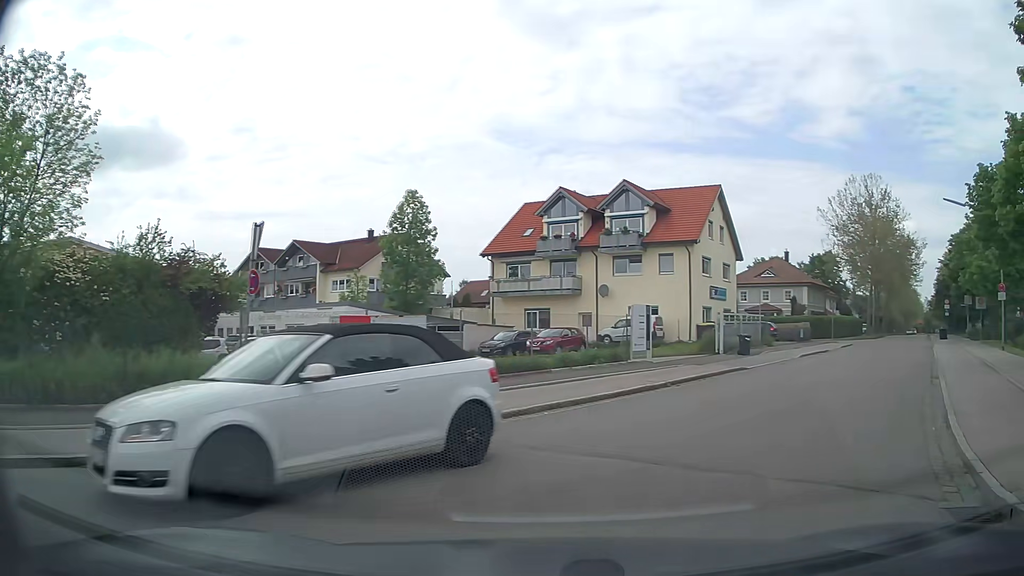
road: residential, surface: asphalt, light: Day
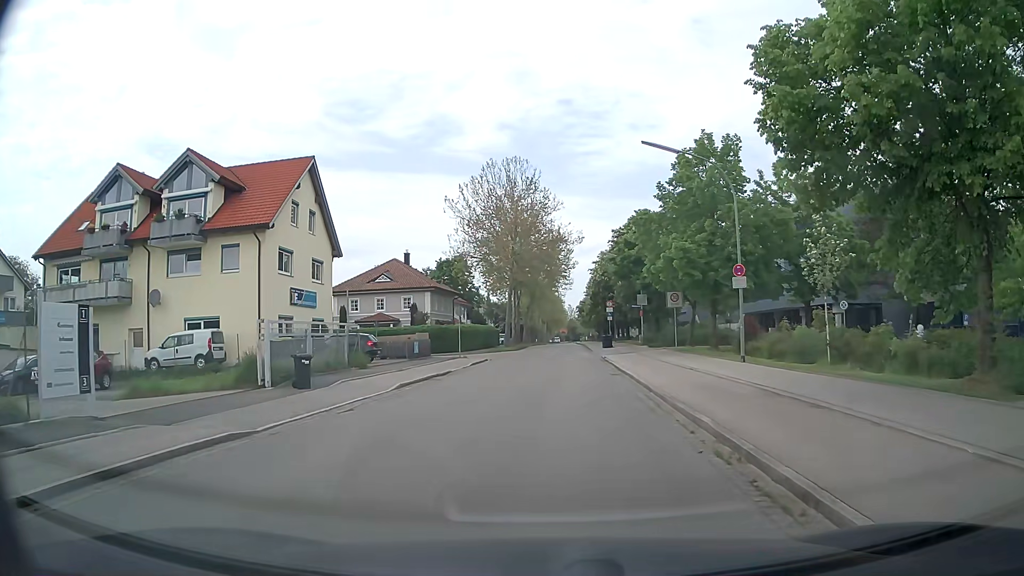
(+4.5, +11.6) m; +31°
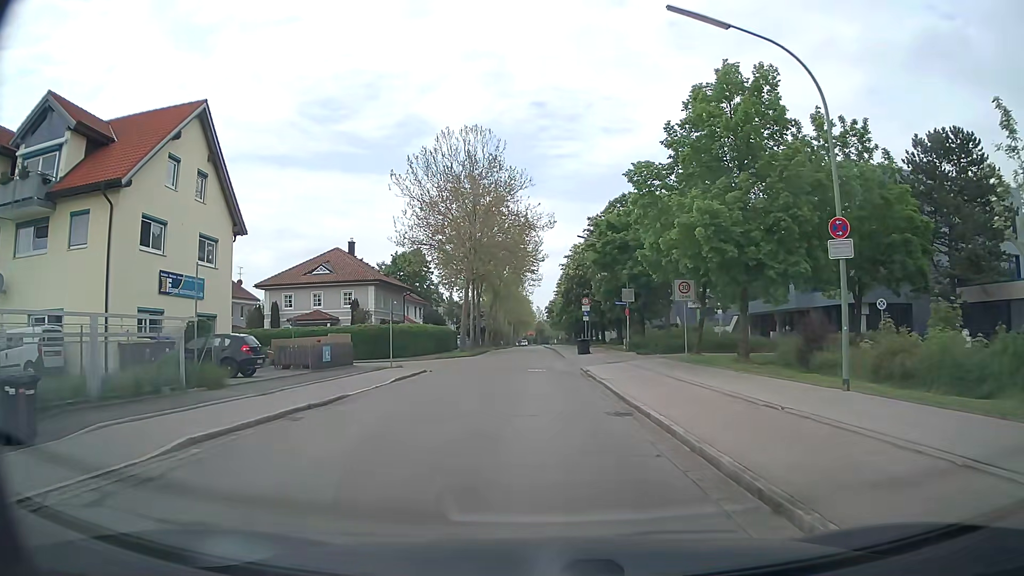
(+0.2, +10.6) m; +3°
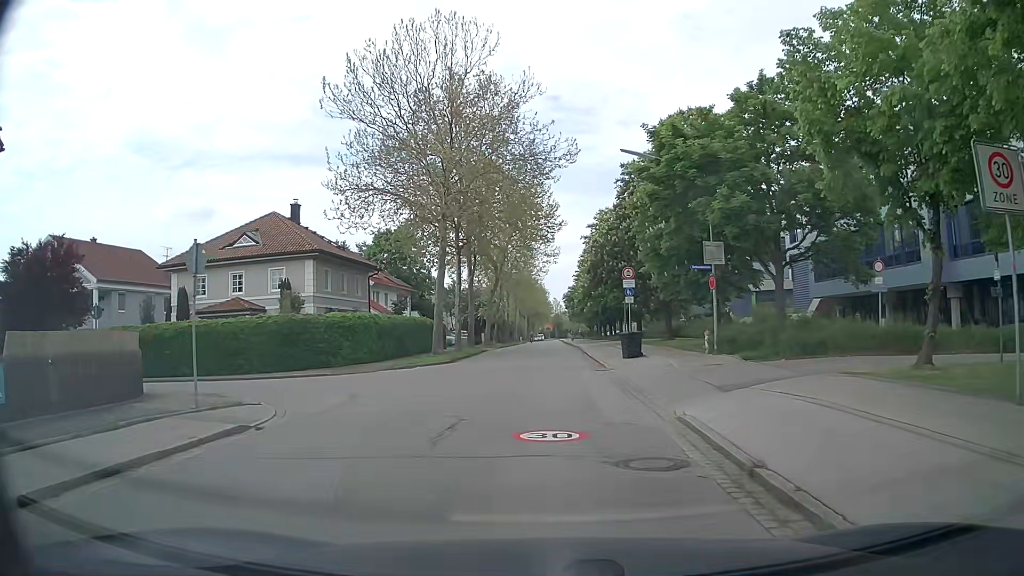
(-0.2, +18.9) m; -3°
